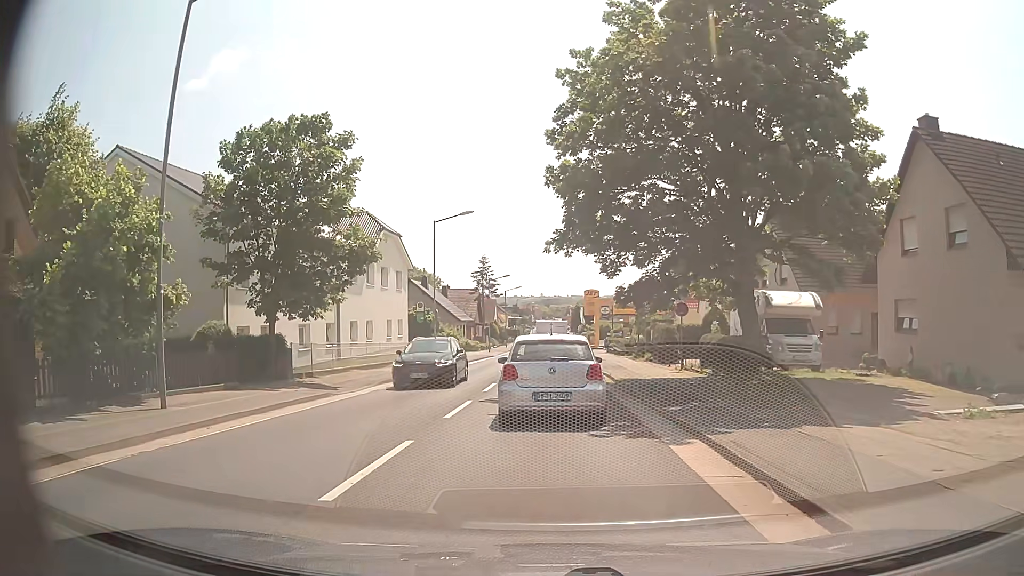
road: secondary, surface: asphalt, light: Day
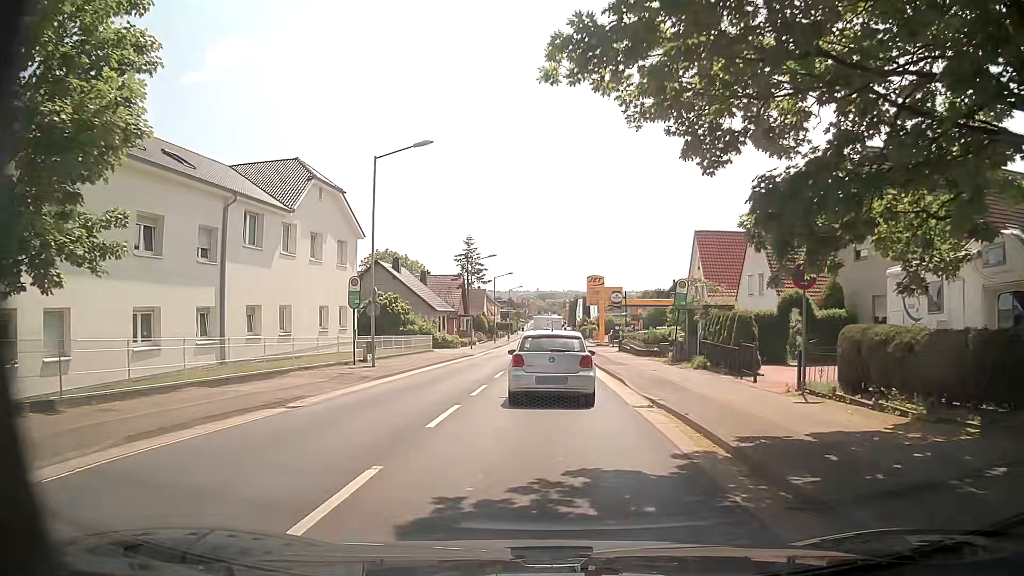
(+0.1, +14.5) m; +1°
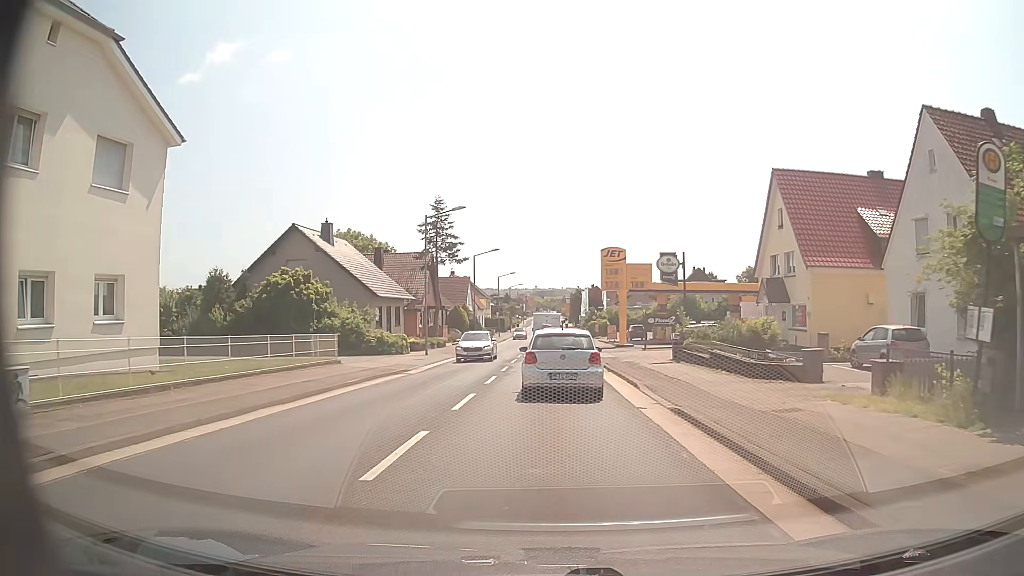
(0.0, +22.7) m; 0°
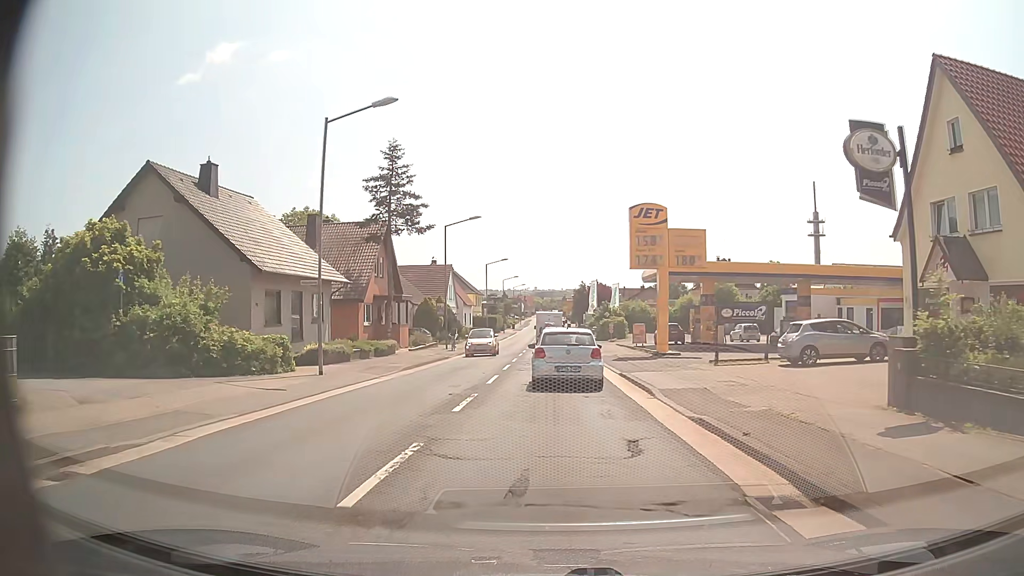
(-0.1, +18.9) m; -1°
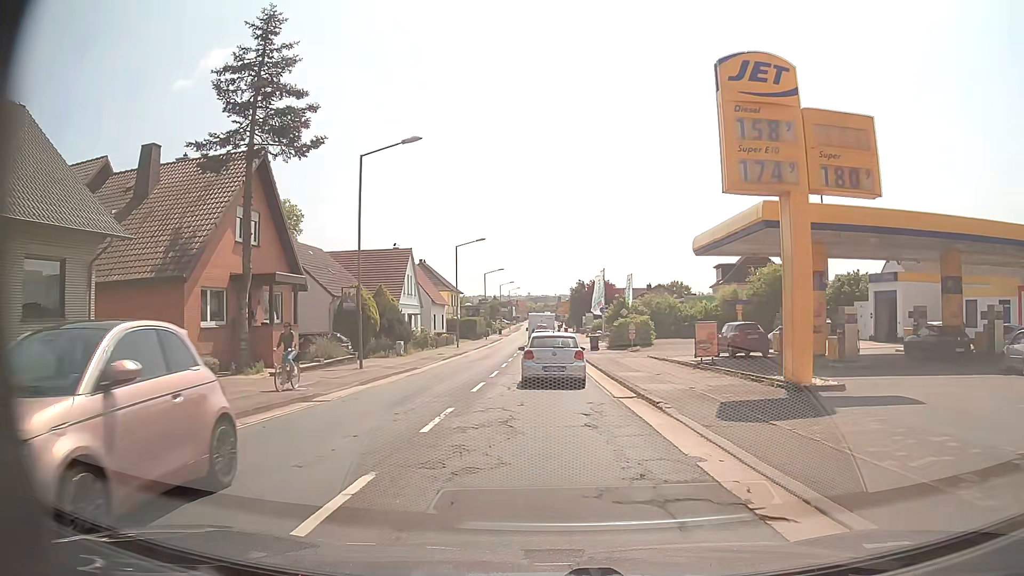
(+0.2, +20.6) m; +1°
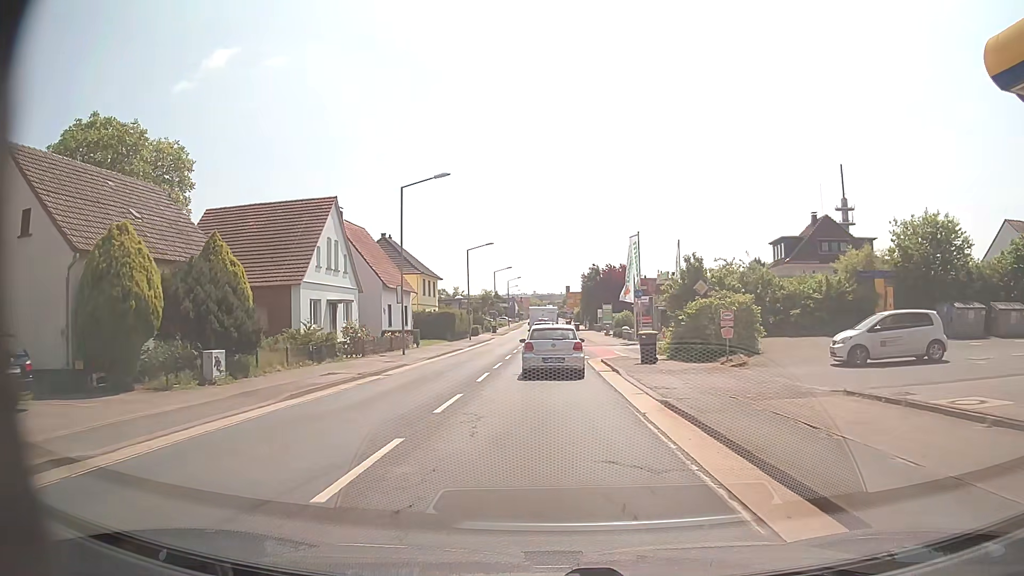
(-0.1, +23.3) m; -1°
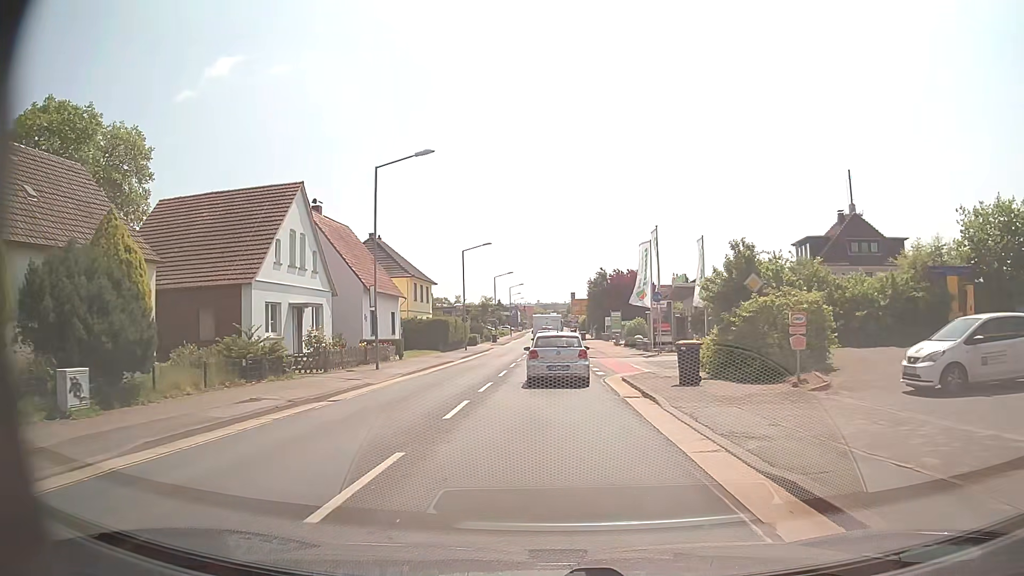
(0.0, +6.1) m; 0°
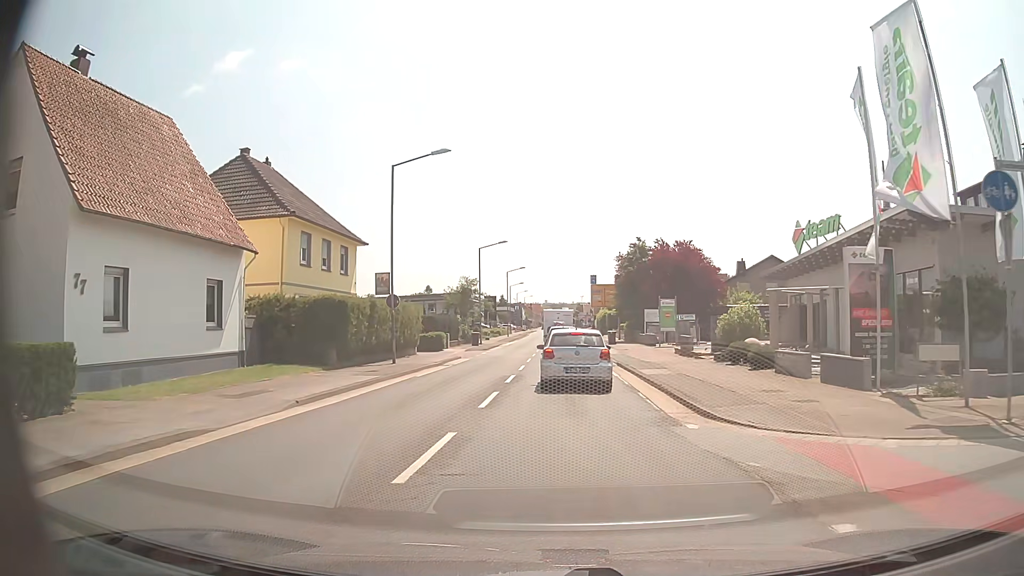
(-0.3, +28.6) m; -1°
(0, +10) (0, +20) (+1, +30) (+1, +40) (+1, +50) (+1, +60) (+1, +70) (+1, +80) (+2, +90) (+2, +100) m
